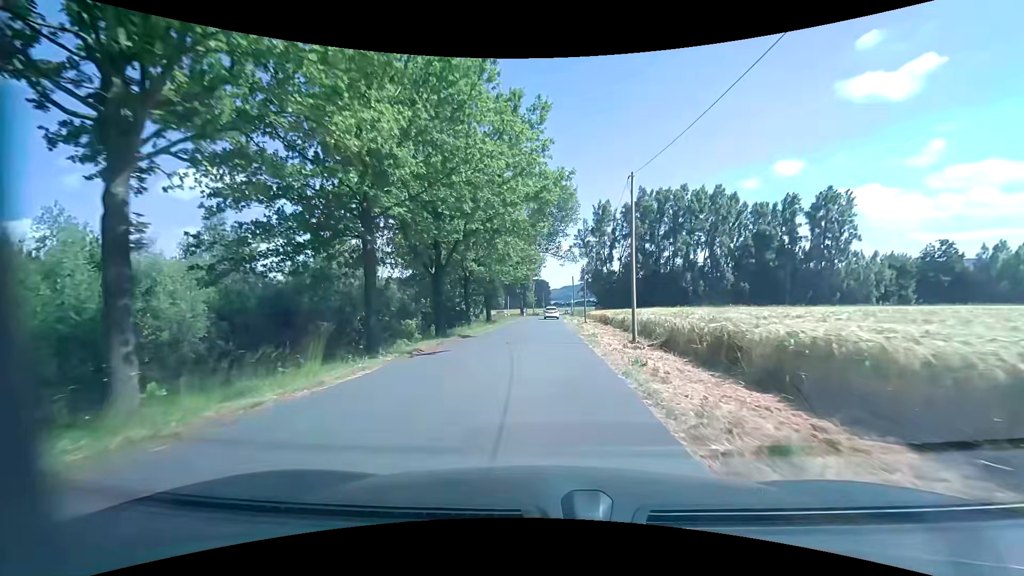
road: unclassified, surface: asphalt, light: Day
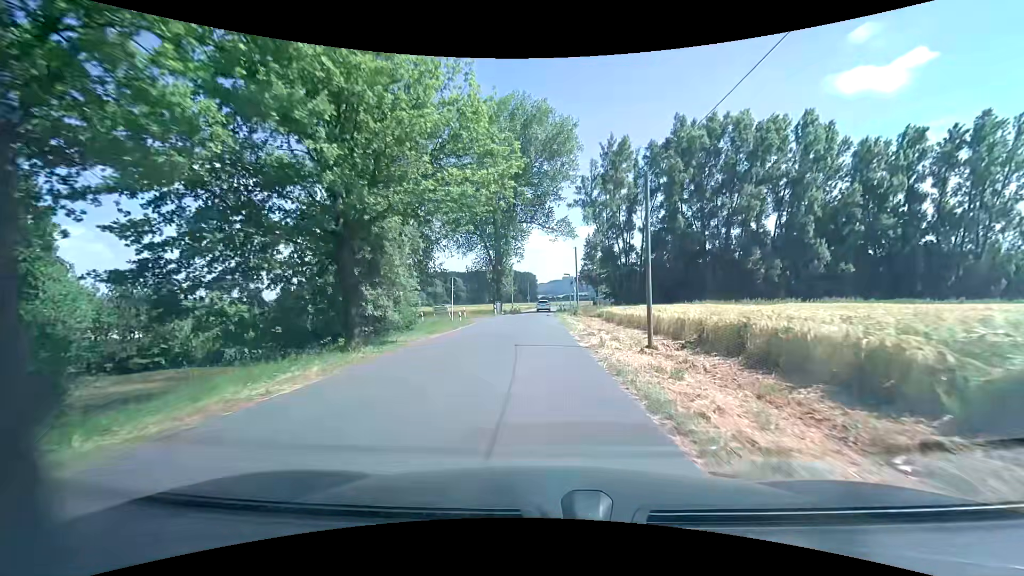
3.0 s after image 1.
(+0.5, +33.1) m; +2°
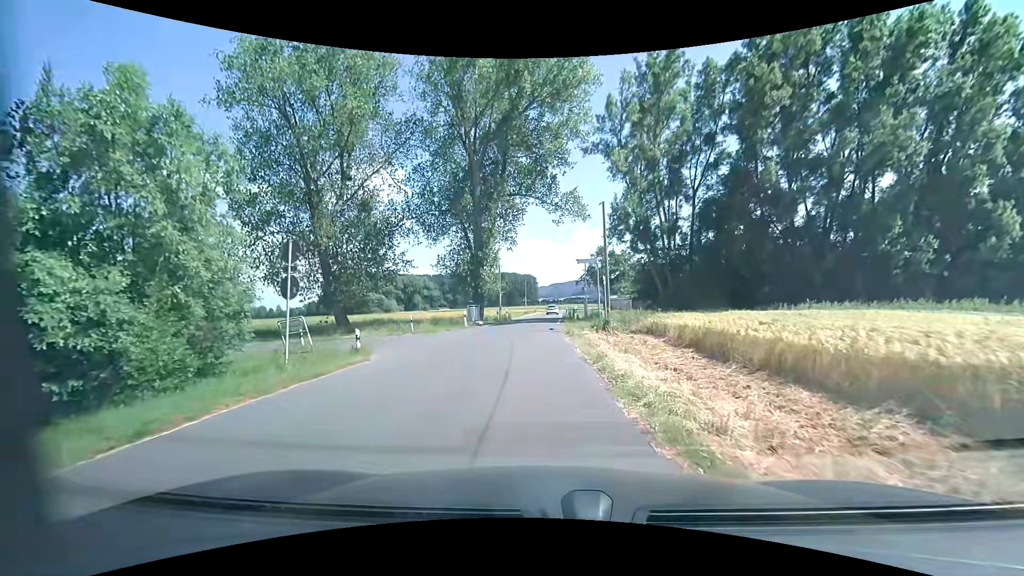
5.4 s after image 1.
(0.0, +21.0) m; 0°
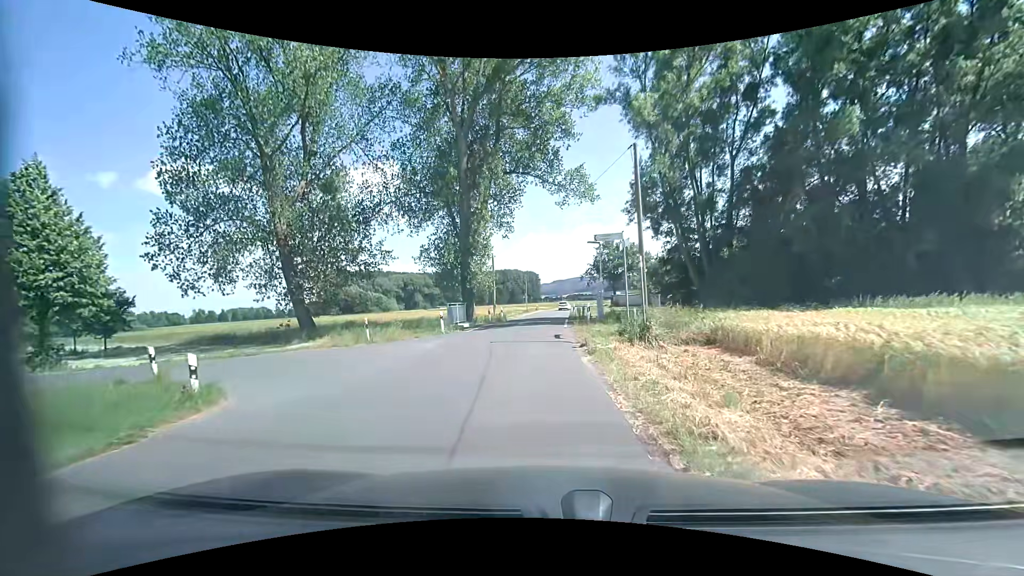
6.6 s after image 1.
(0.0, +8.1) m; 0°
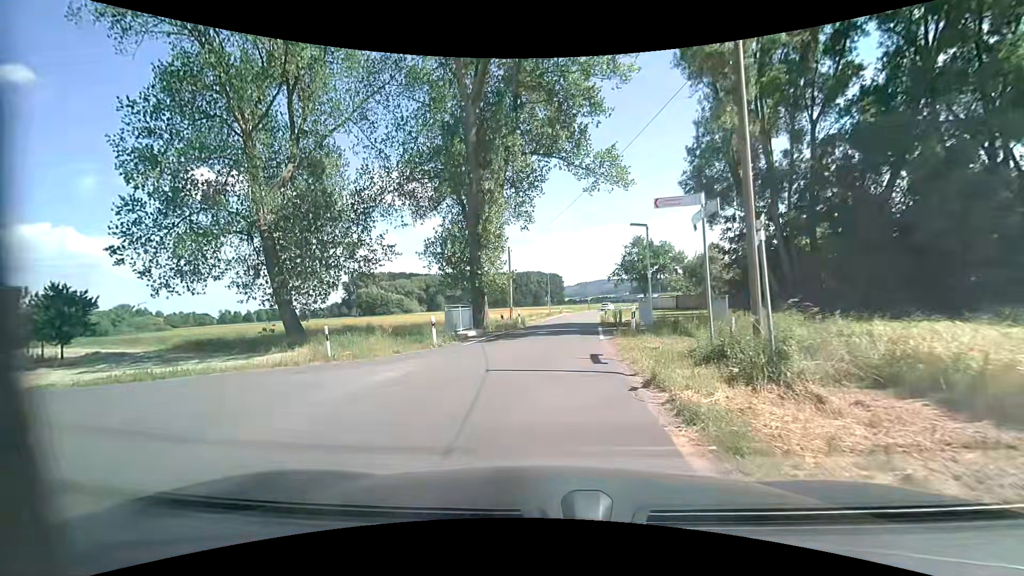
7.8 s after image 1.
(-0.1, +6.5) m; -2°
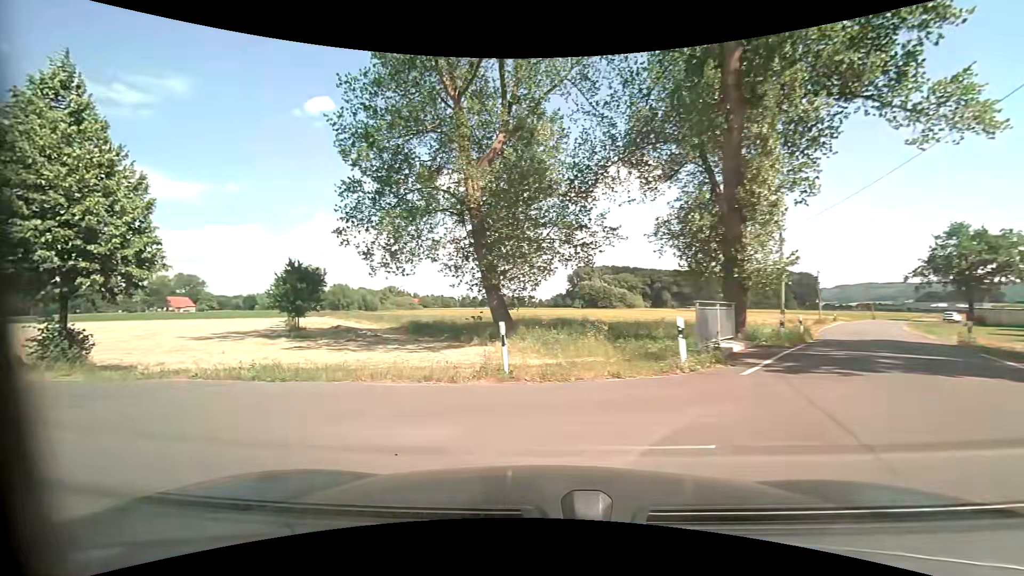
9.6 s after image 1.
(-1.3, +7.5) m; -25°
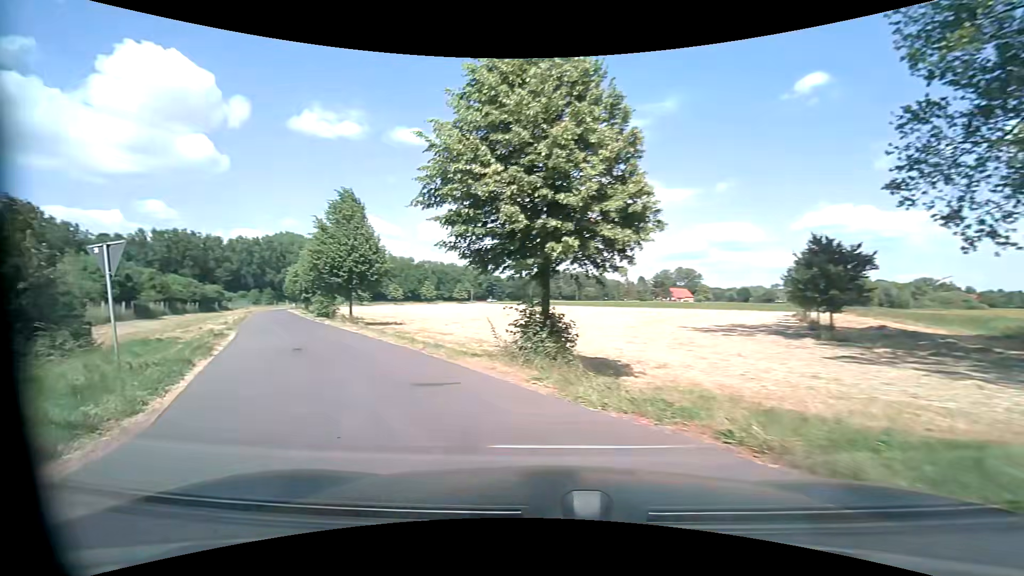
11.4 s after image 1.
(-3.7, +7.5) m; -53°
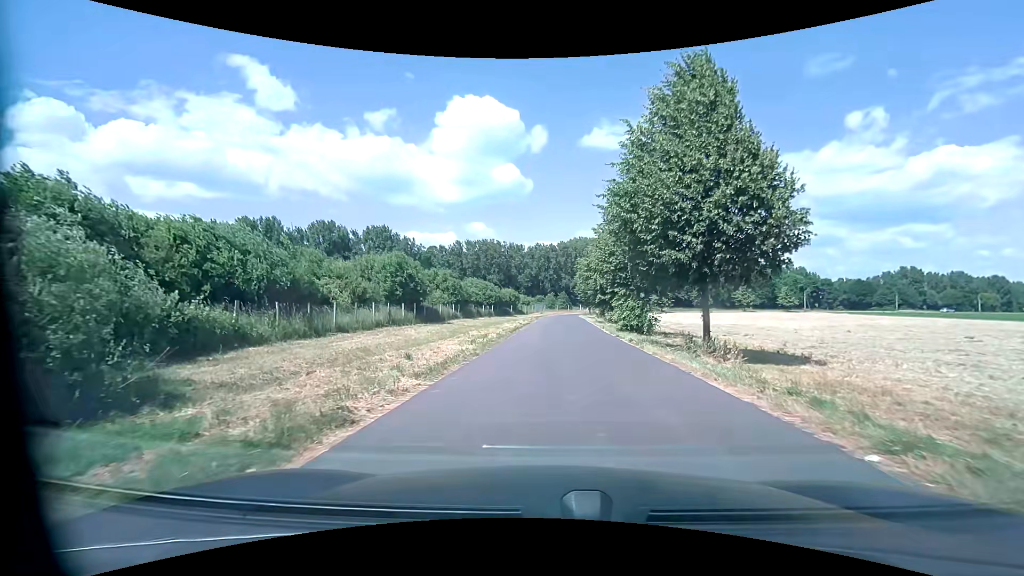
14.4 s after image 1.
(-8.5, +18.8) m; -34°
(0, +10) (+1, +20) (+2, +30) (+2, +40) (+3, +50) (+3, +60) (+4, +70) (+4, +80) (+6, +90) (+8, +100) m
